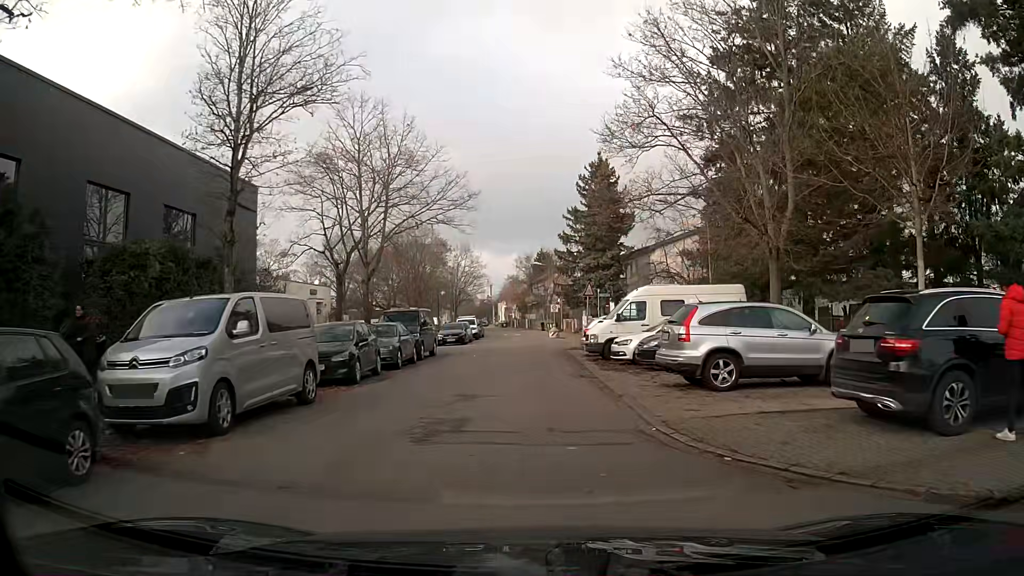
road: residential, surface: asphalt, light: Day
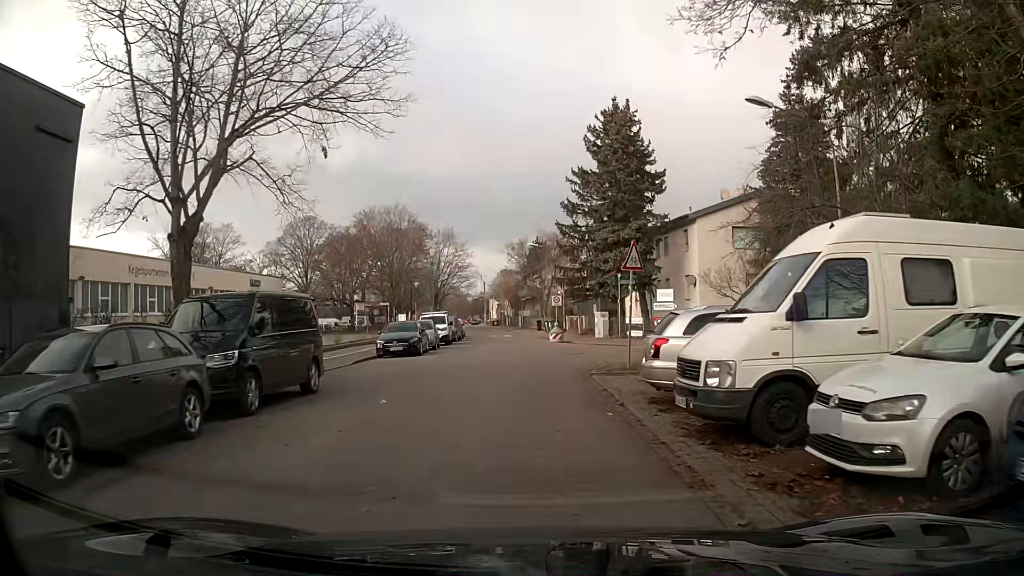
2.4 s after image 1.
(+0.1, +15.4) m; 0°
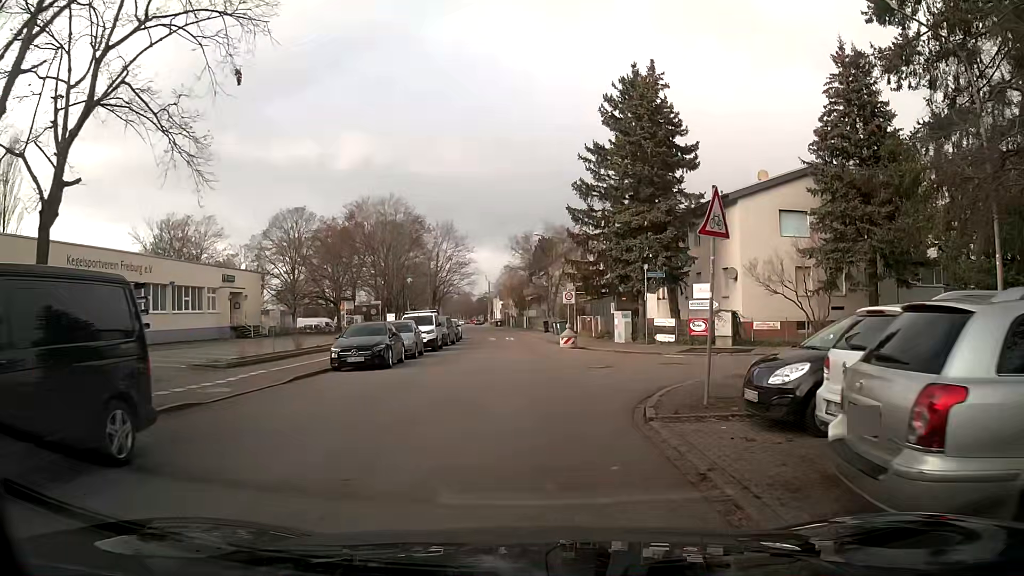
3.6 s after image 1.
(0.0, +6.9) m; 0°
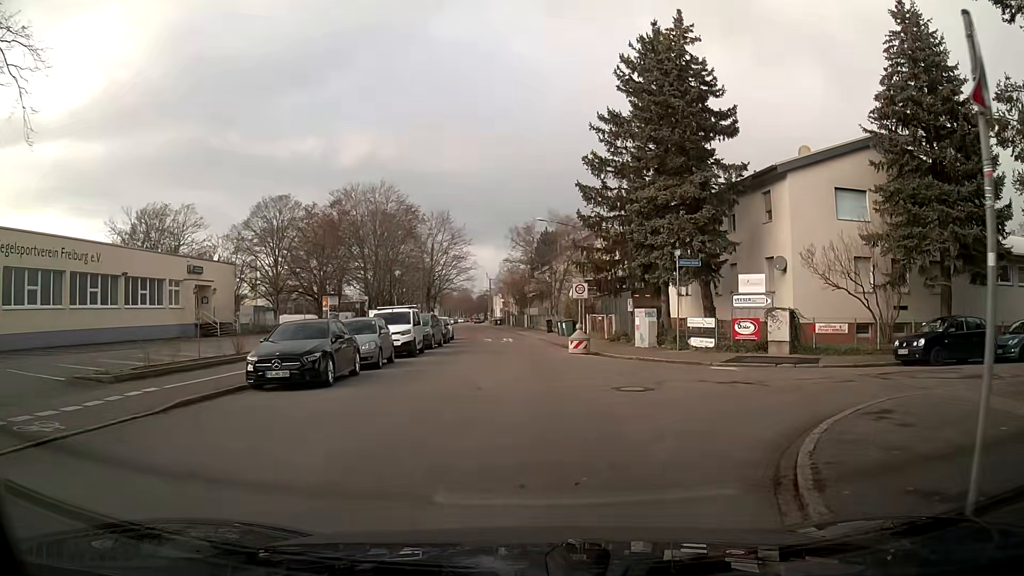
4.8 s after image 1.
(0.0, +6.2) m; +1°
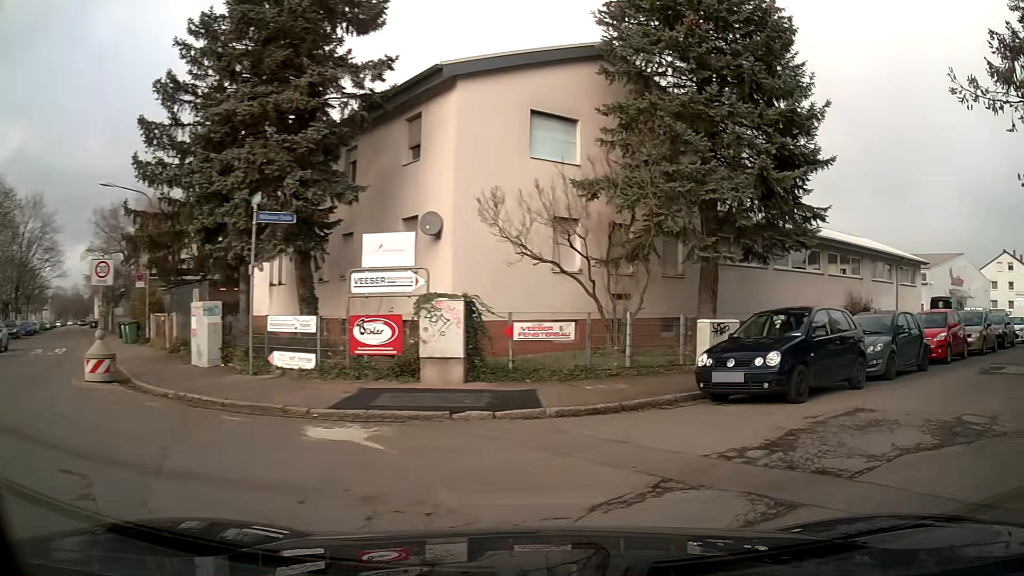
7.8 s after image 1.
(+2.6, +10.3) m; +40°
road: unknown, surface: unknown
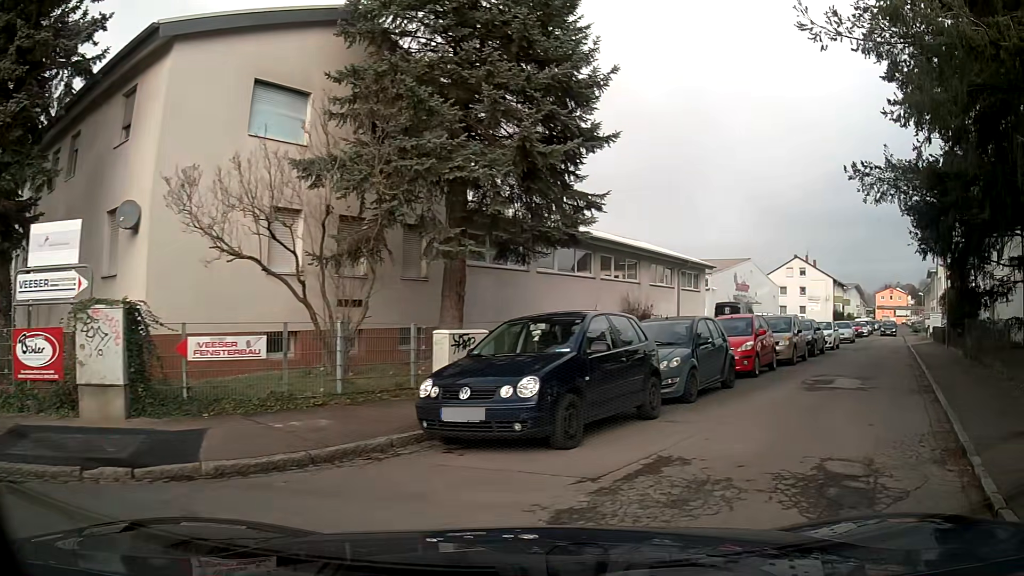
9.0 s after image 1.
(+0.5, +3.0) m; +19°
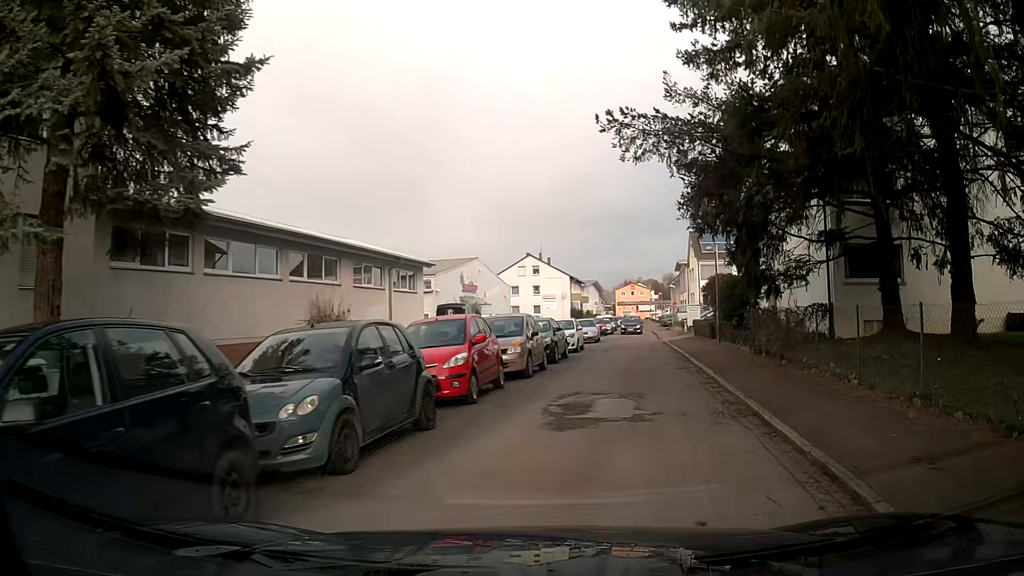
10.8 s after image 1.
(+1.1, +5.0) m; +20°
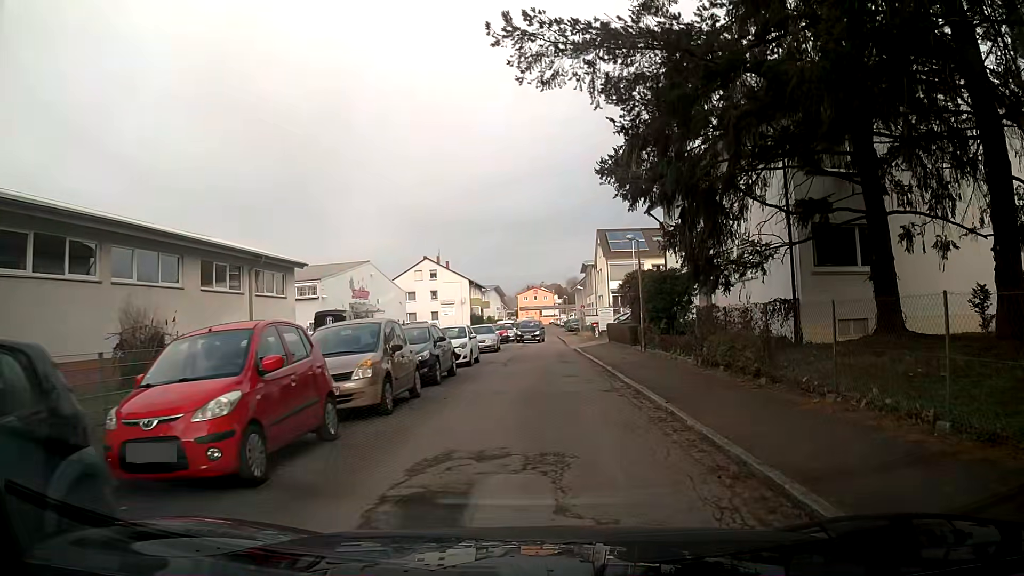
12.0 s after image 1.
(+0.4, +5.5) m; +7°
(0, +10) (0, +20) (0, +30) (0, +40) (0, +50) (0, +60) (-1, +70) (-1, +80) (-1, +90) (-1, +100) m
